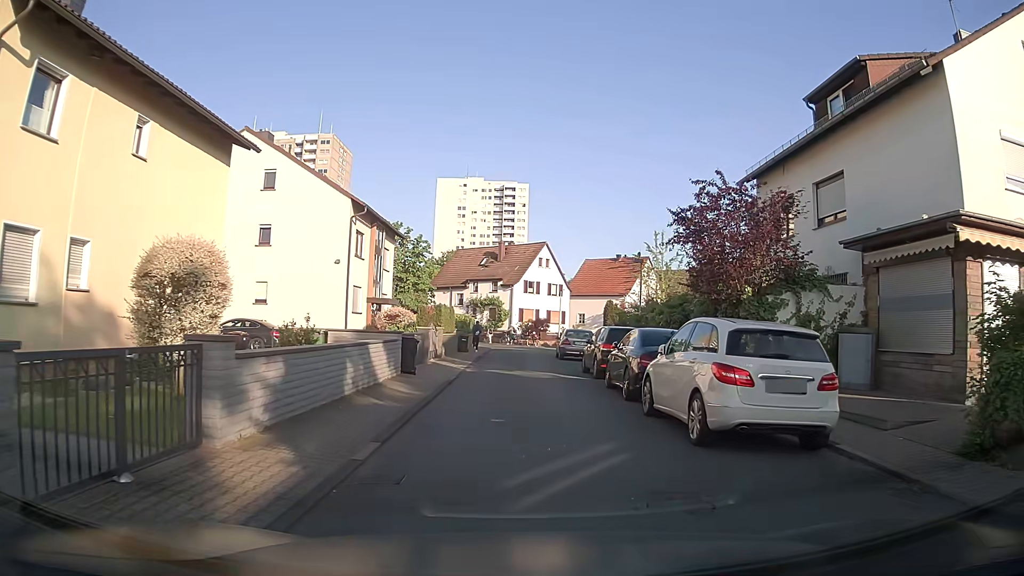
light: Day
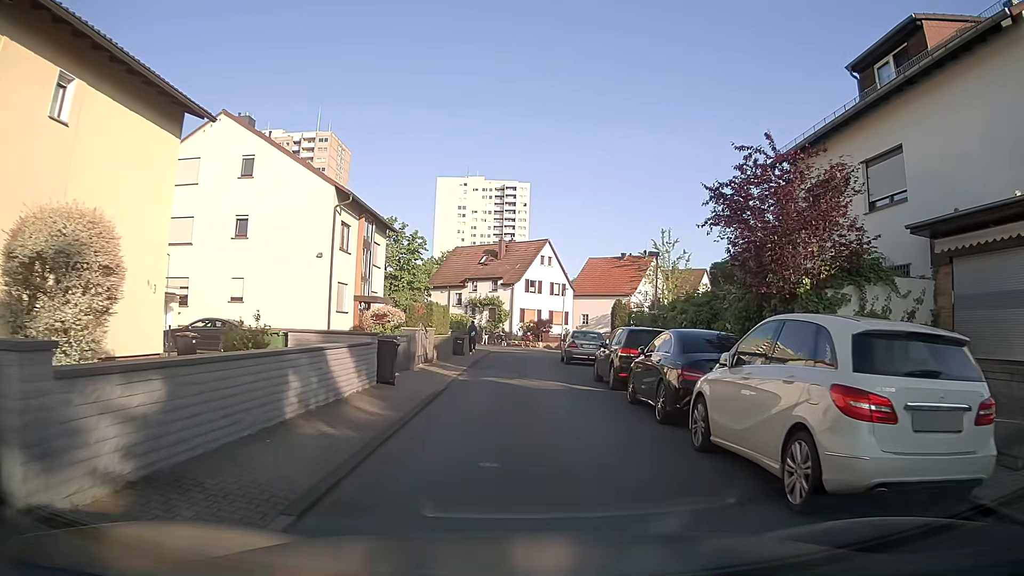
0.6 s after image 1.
(0.0, +3.1) m; 0°
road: residential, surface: asphalt
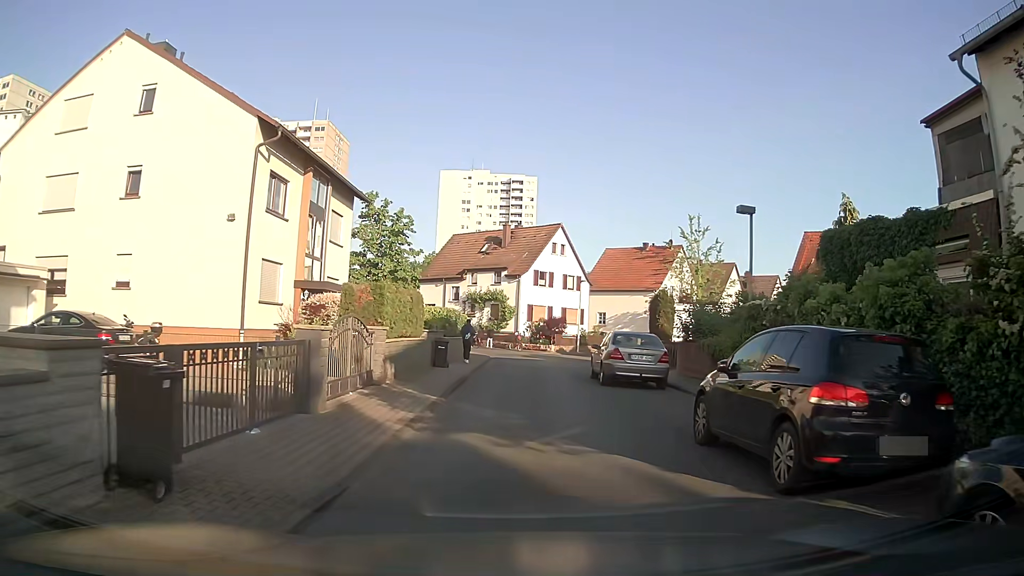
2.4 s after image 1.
(-0.2, +10.1) m; -2°
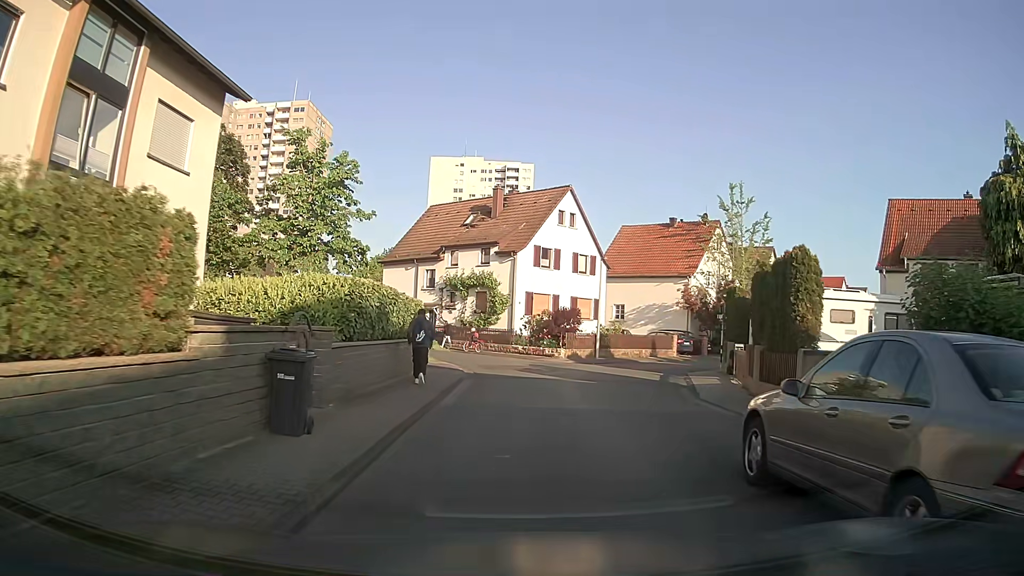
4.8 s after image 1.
(+0.2, +14.3) m; +1°
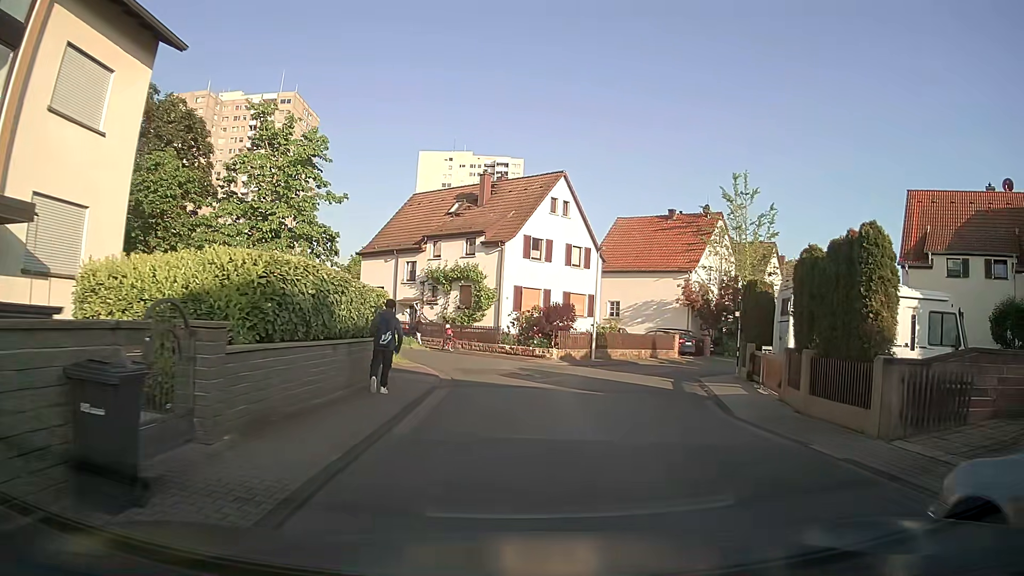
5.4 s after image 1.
(0.0, +3.4) m; +1°
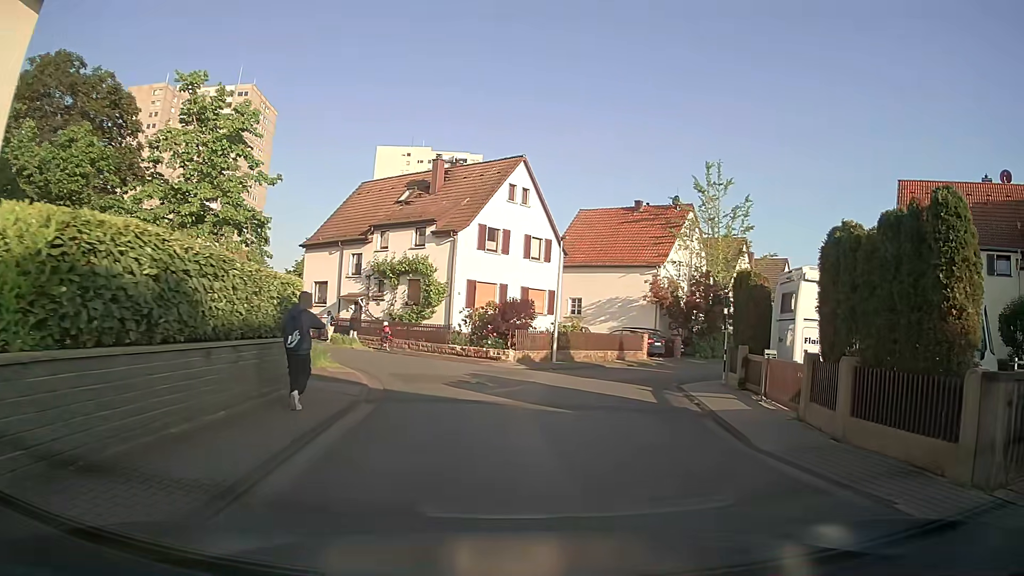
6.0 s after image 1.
(+0.1, +3.3) m; +4°
